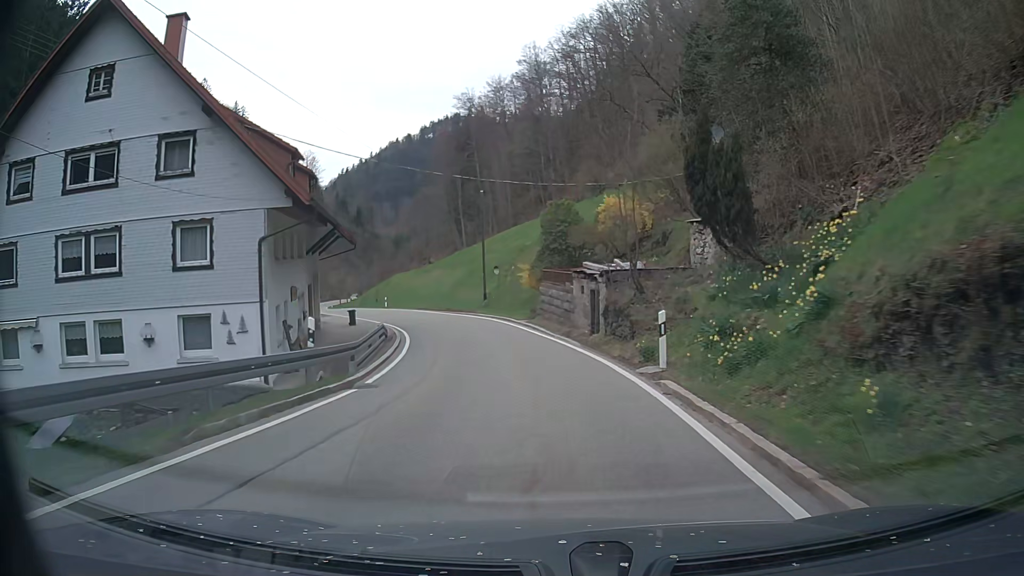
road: tertiary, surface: asphalt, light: Day
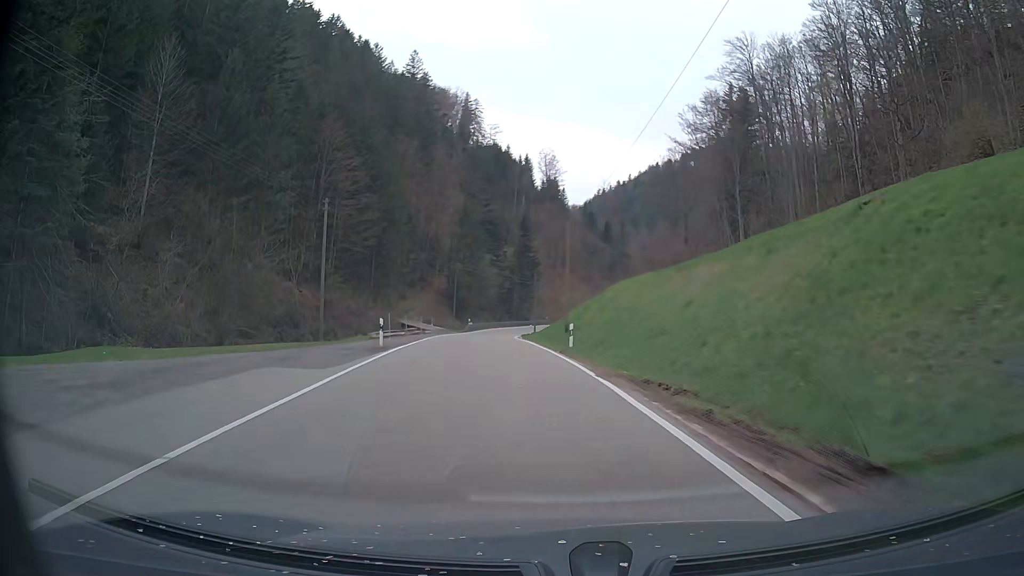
(-7.1, +40.6) m; -21°
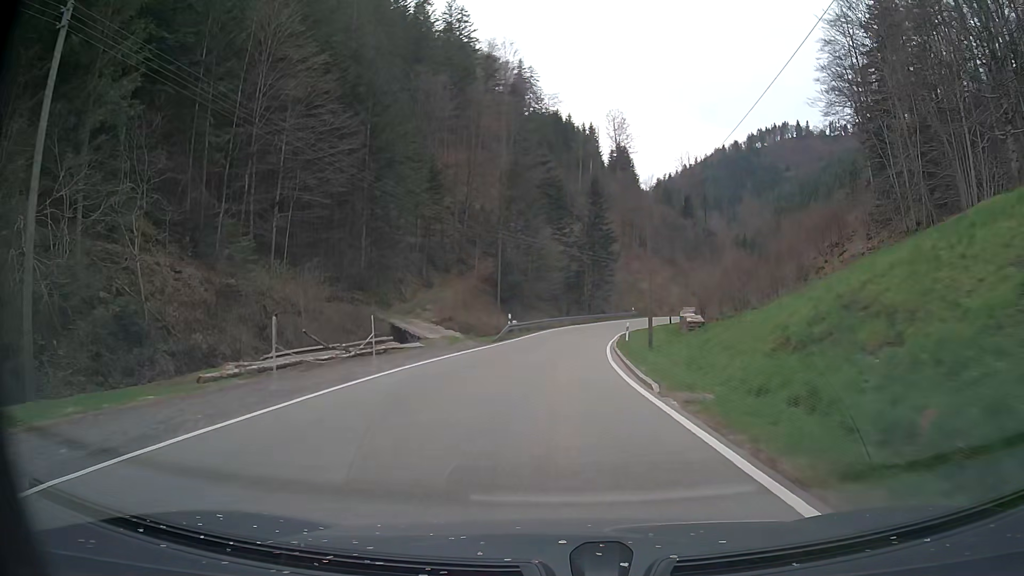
(-3.0, +35.6) m; -6°
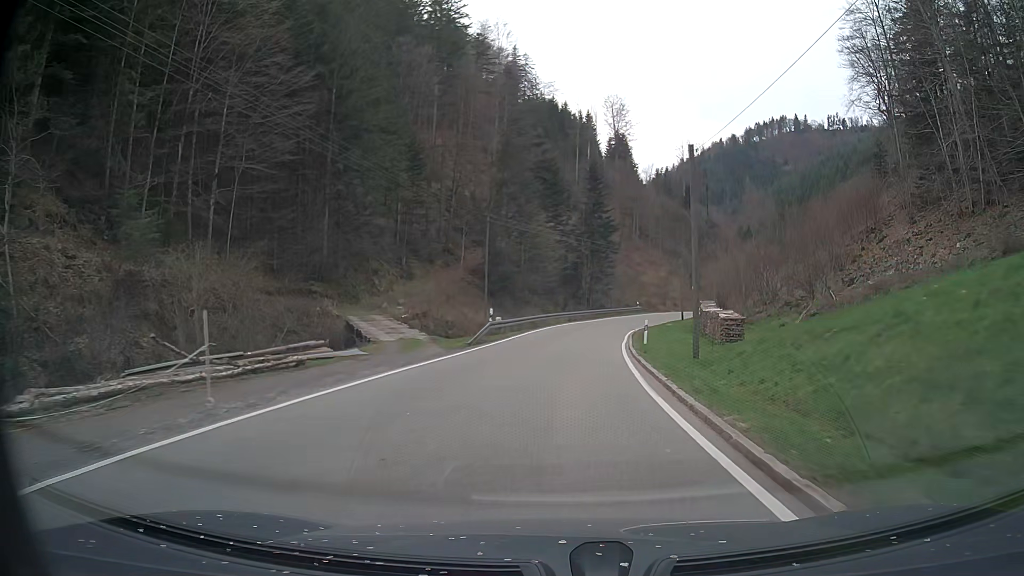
(0.0, +9.3) m; 0°
(0, +10) (+1, +20) (+2, +30) (+3, +40) (+5, +50) (+8, +59) (+11, +69) (+15, +78) (+20, +86) (+26, +95) m
